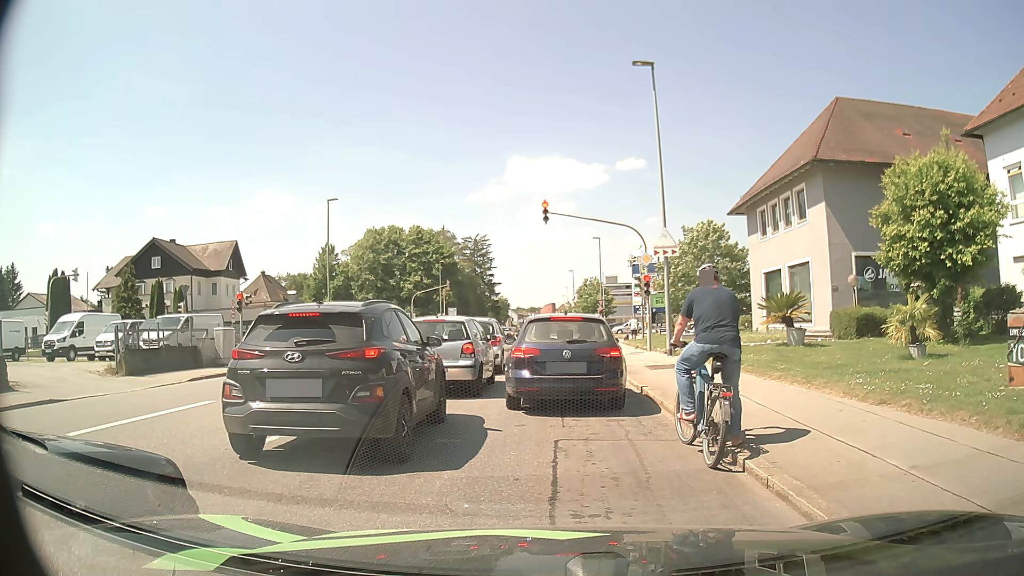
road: tertiary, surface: asphalt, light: Day
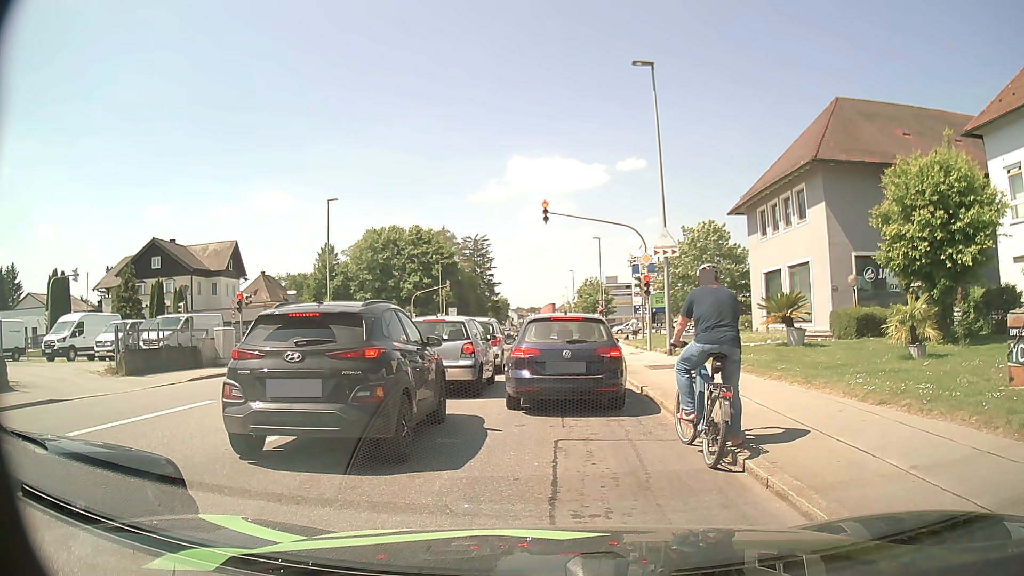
(0.0, 0.0) m; 0°
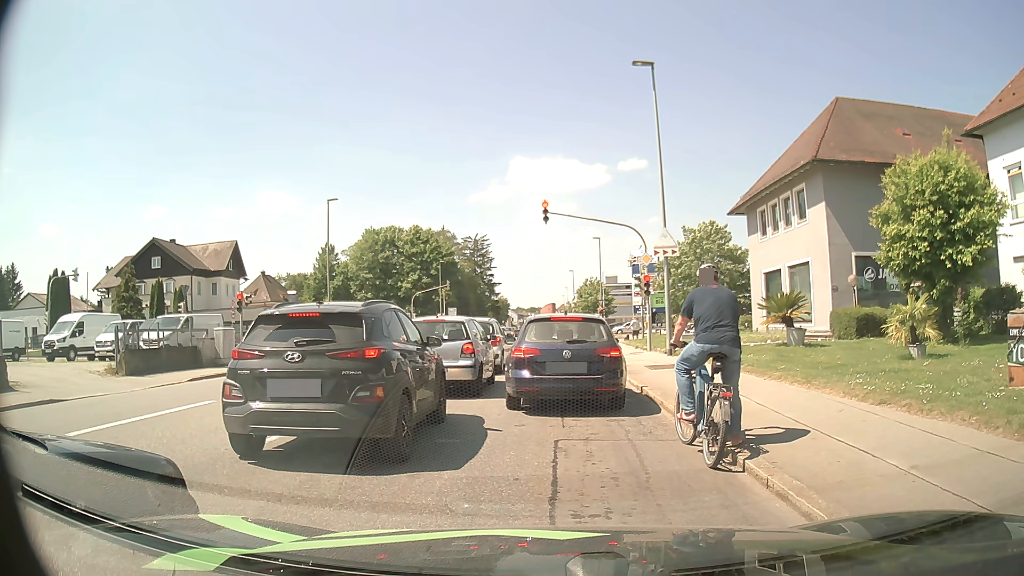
(0.0, 0.0) m; 0°
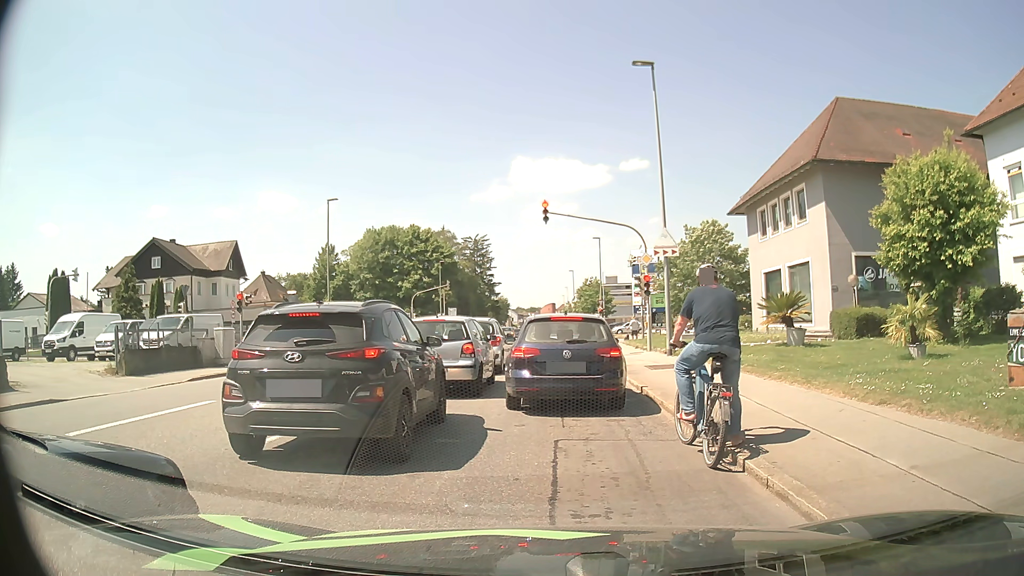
(0.0, 0.0) m; 0°
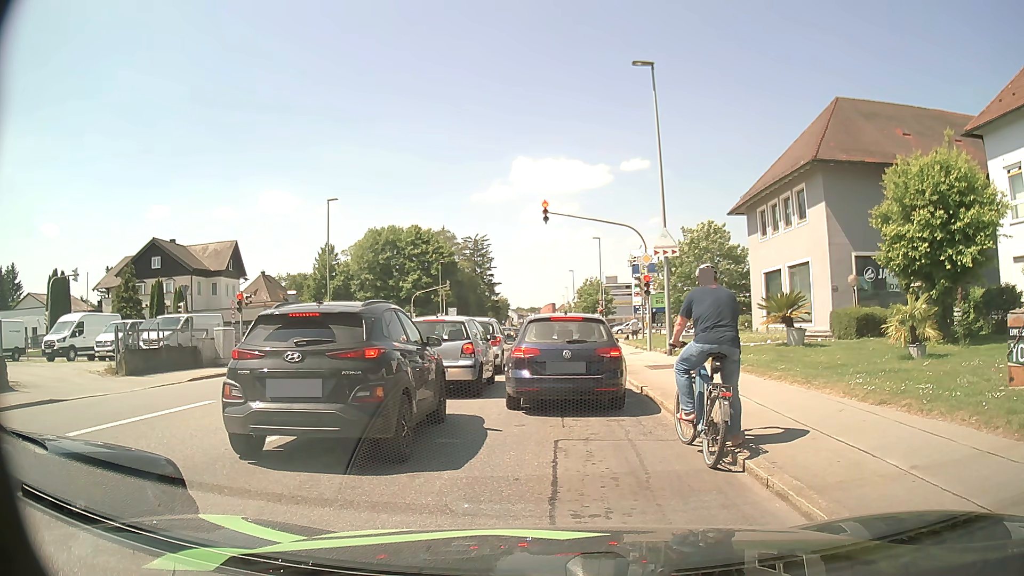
(0.0, 0.0) m; 0°
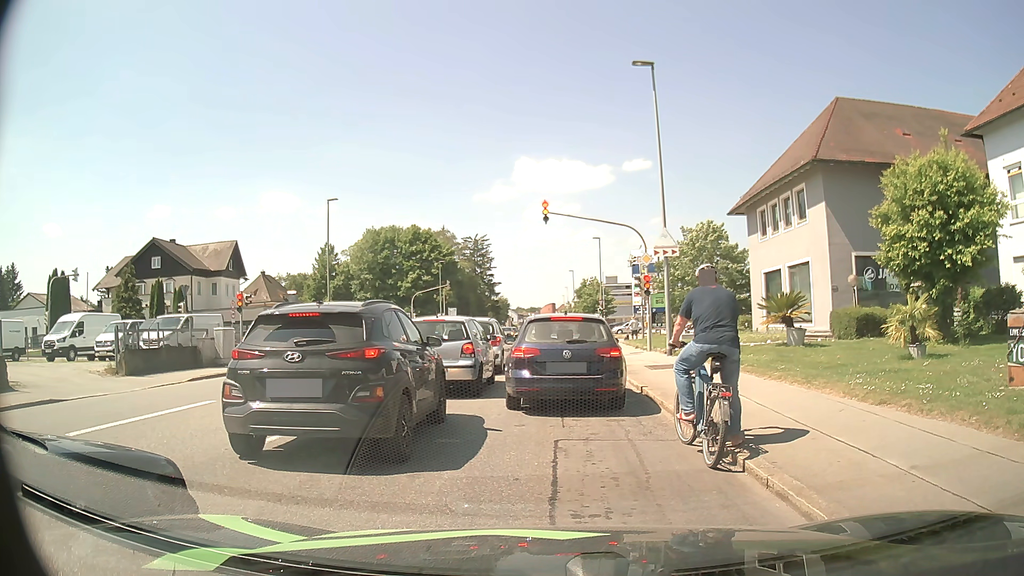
(0.0, 0.0) m; 0°
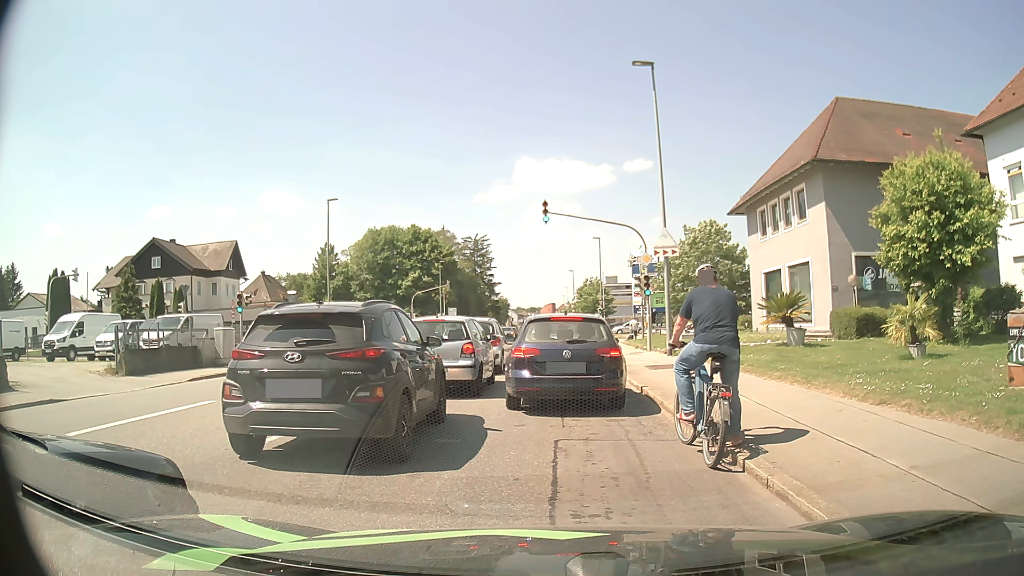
(0.0, 0.0) m; 0°
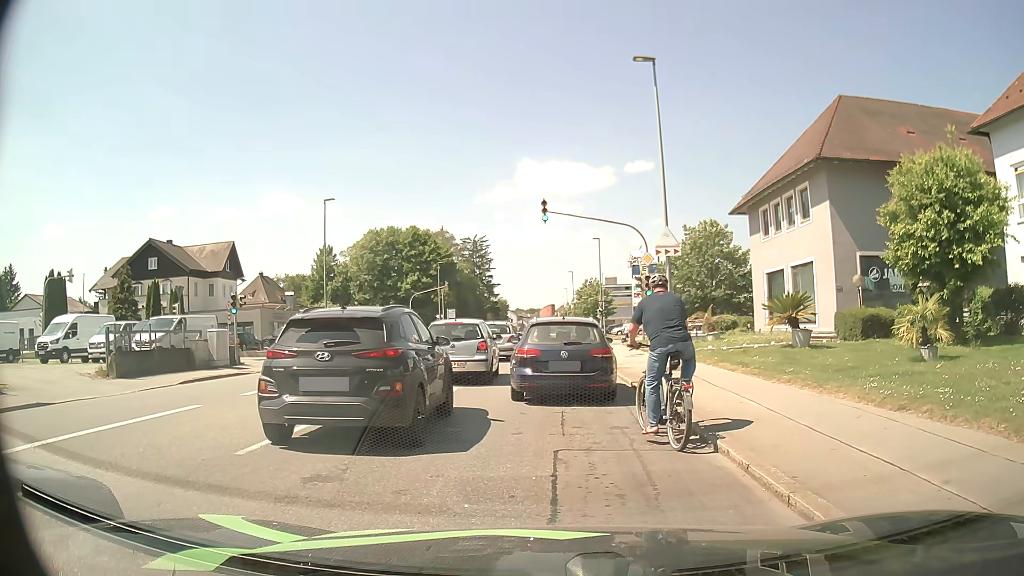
(0.0, +0.5) m; 0°
(0, +10) (0, +20) (-1, +30) (-1, +40) (-1, +50) (-1, +60) (-2, +70) (-2, +80) (-2, +90) (-3, +100) m
